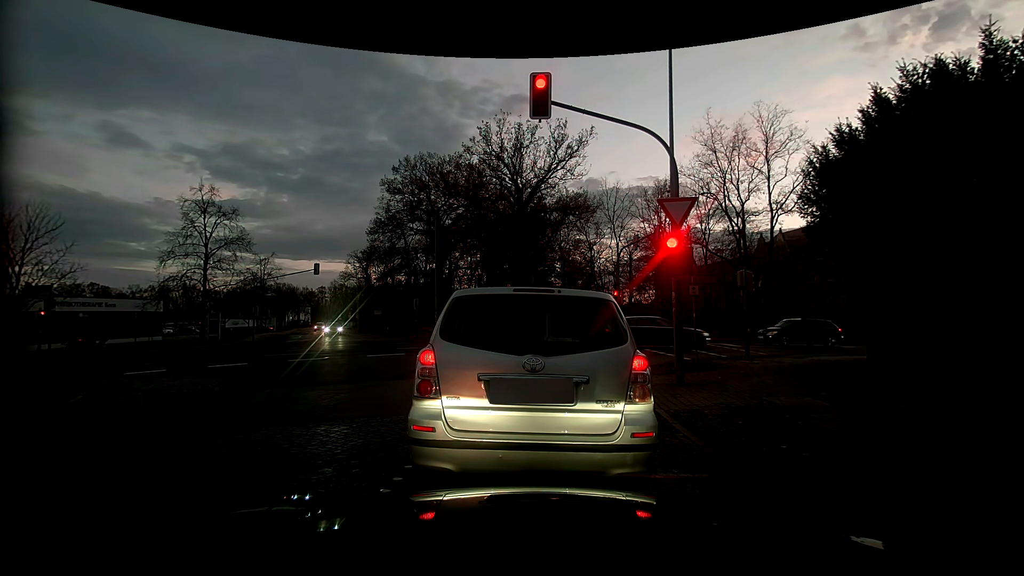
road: residential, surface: sett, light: Dusk
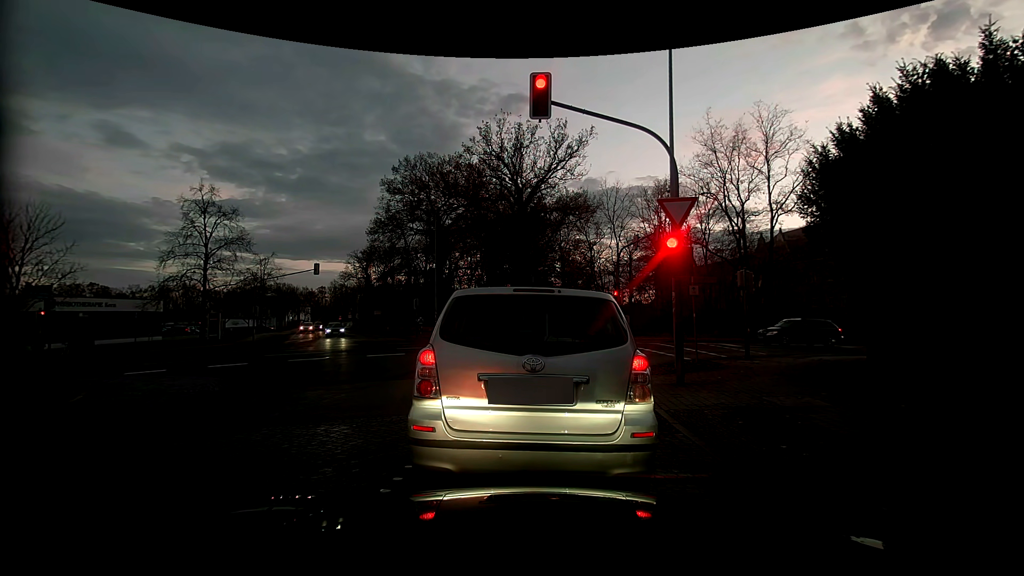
(0.0, 0.0) m; 0°
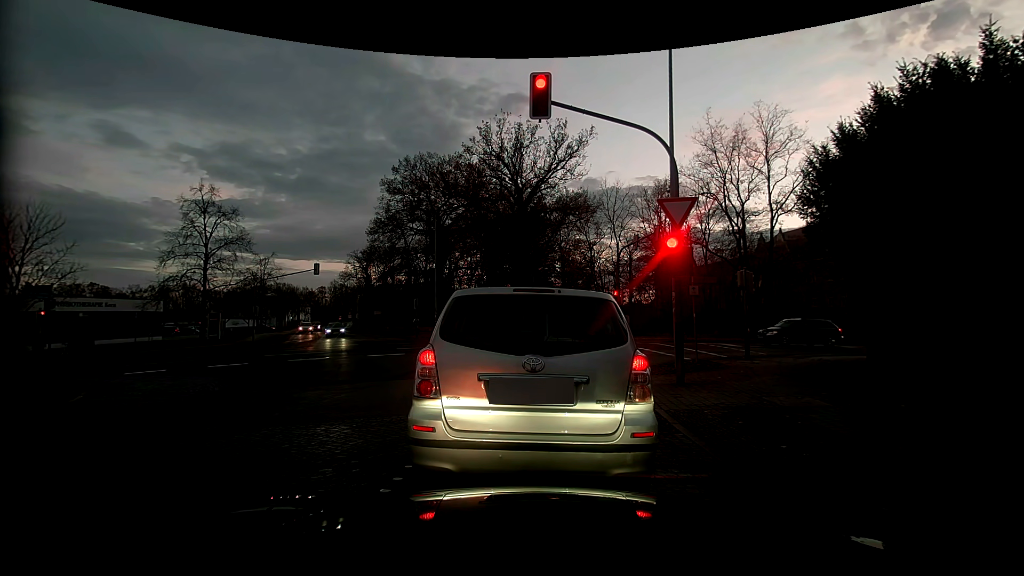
(0.0, 0.0) m; 0°
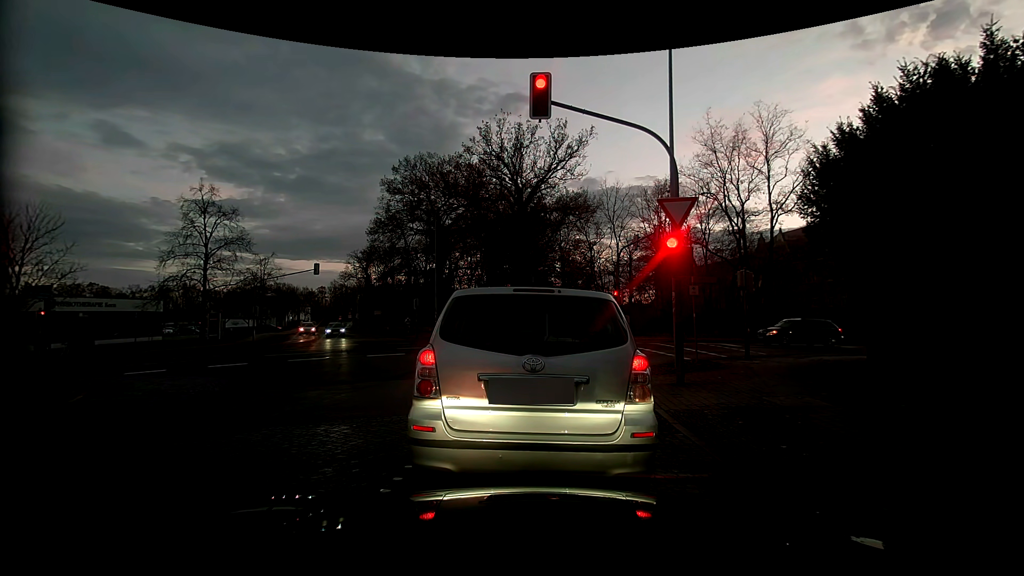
(0.0, 0.0) m; 0°
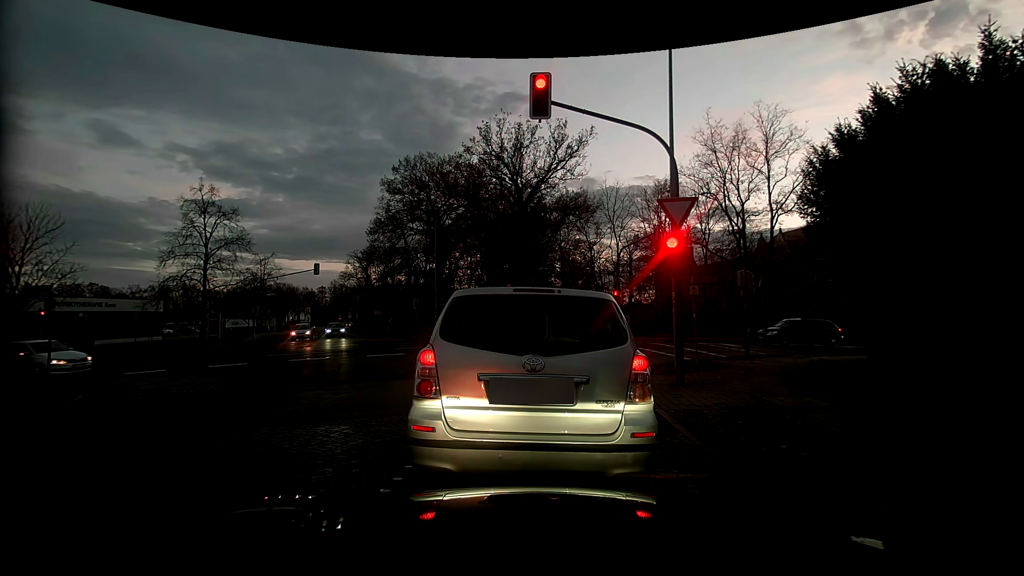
(0.0, 0.0) m; 0°
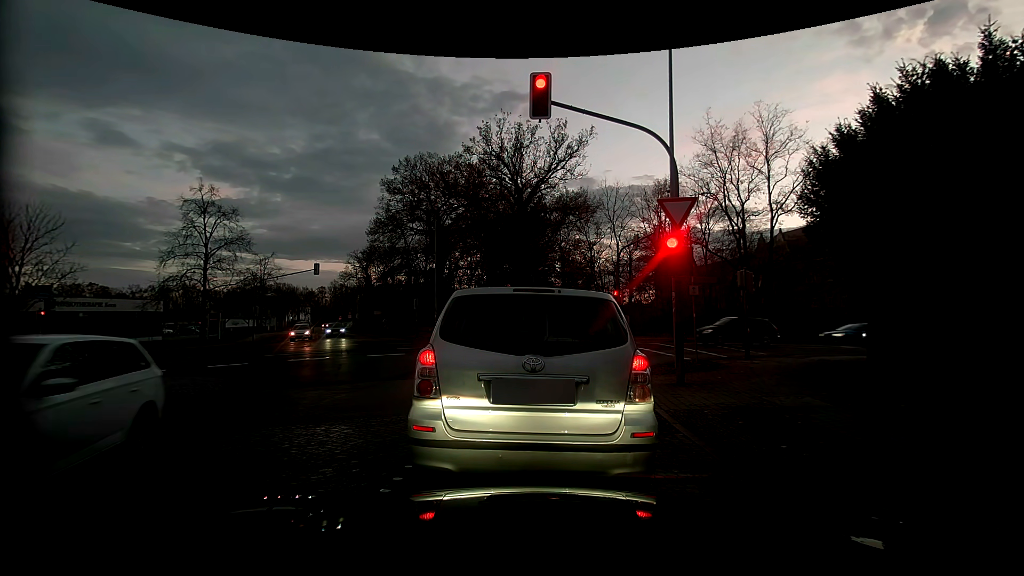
(0.0, 0.0) m; 0°
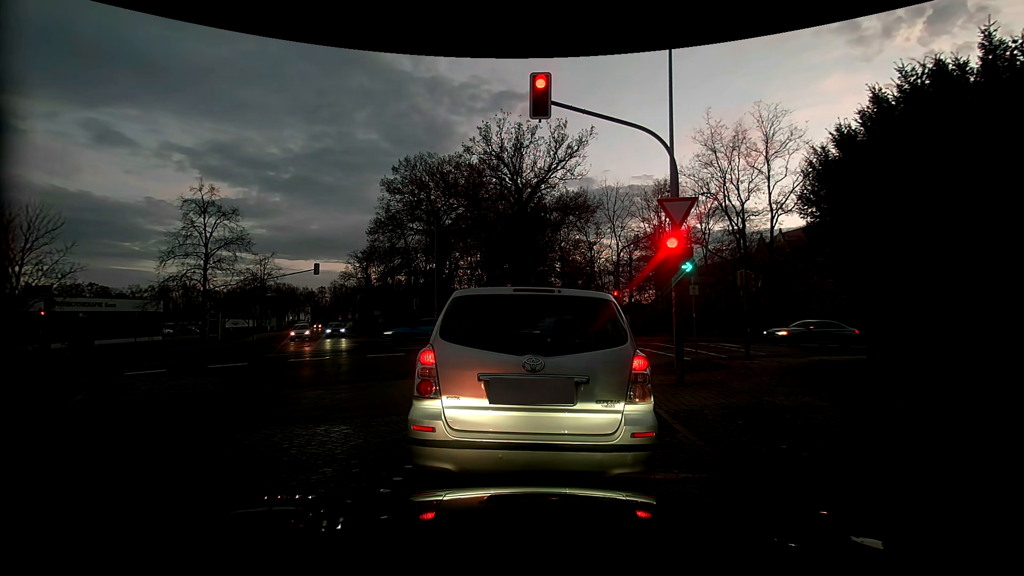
(0.0, 0.0) m; 0°
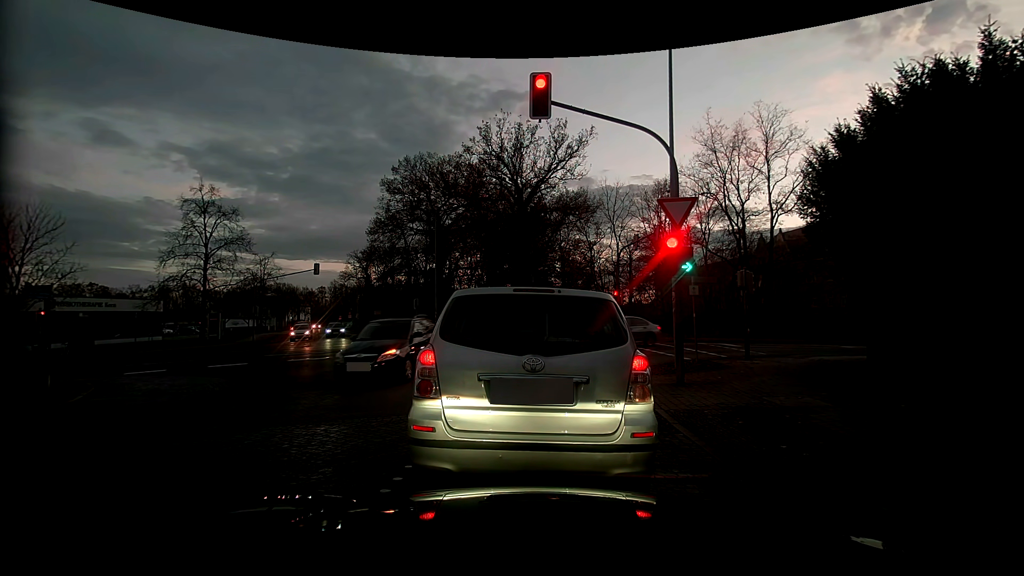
(0.0, 0.0) m; 0°
(0, +10) (-3, +20) (-10, +27) (-20, +29) (-29, +27) (-39, +25) (-49, +23) (-59, +21) (-69, +19) (-78, +17) m
